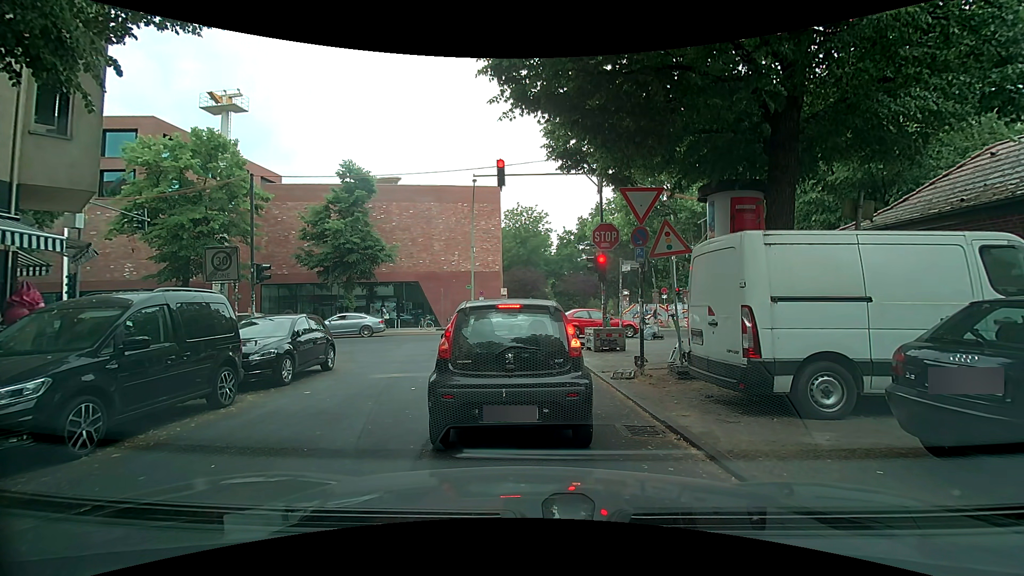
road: residential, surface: asphalt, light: Day
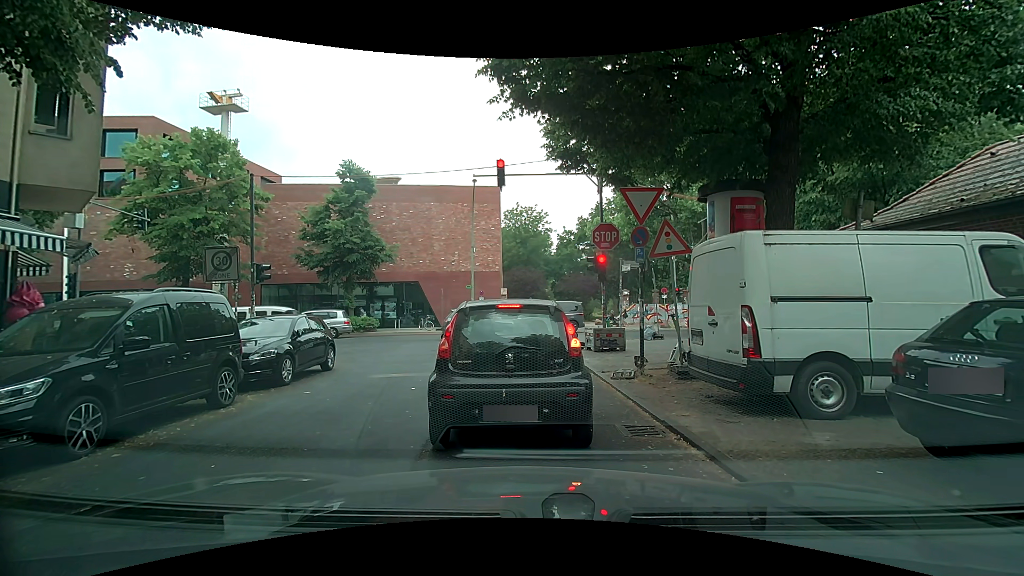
(0.0, 0.0) m; 0°
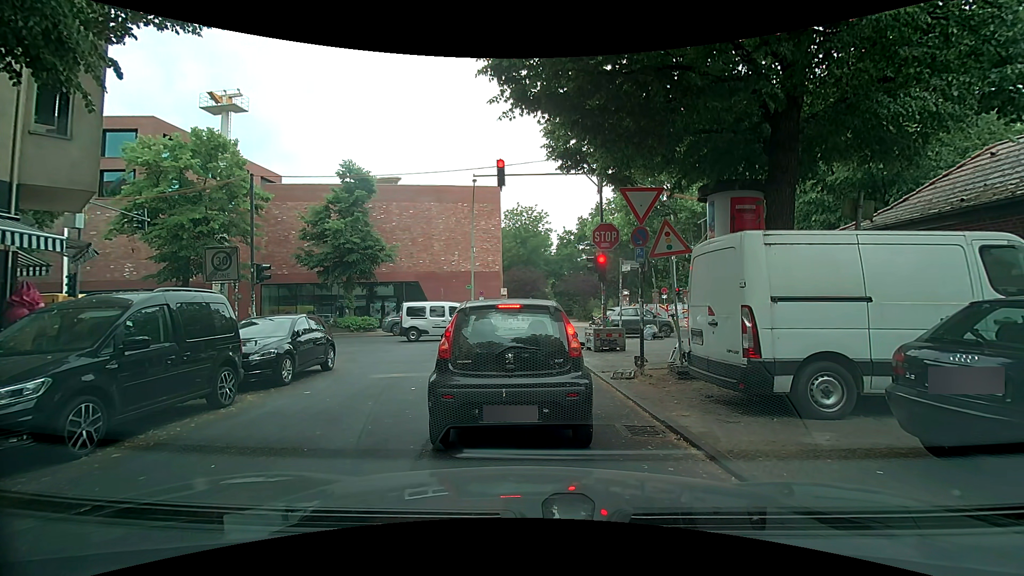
(0.0, 0.0) m; 0°
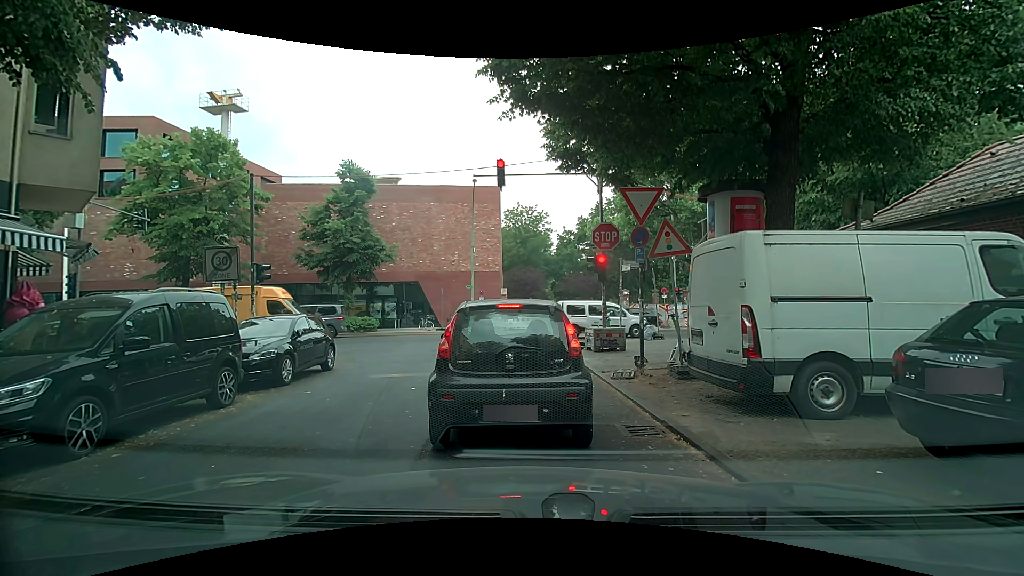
(0.0, 0.0) m; 0°
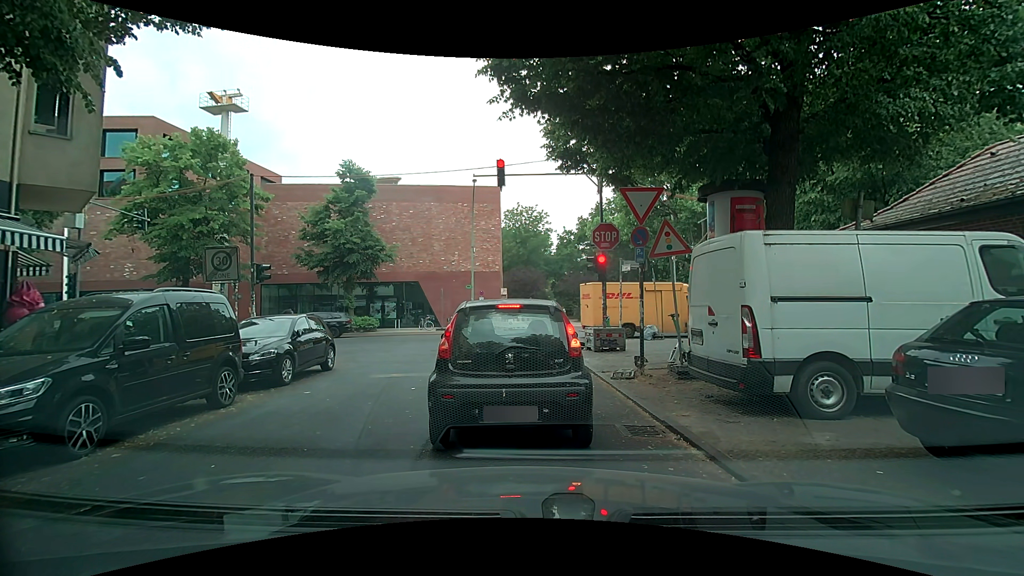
(0.0, 0.0) m; 0°
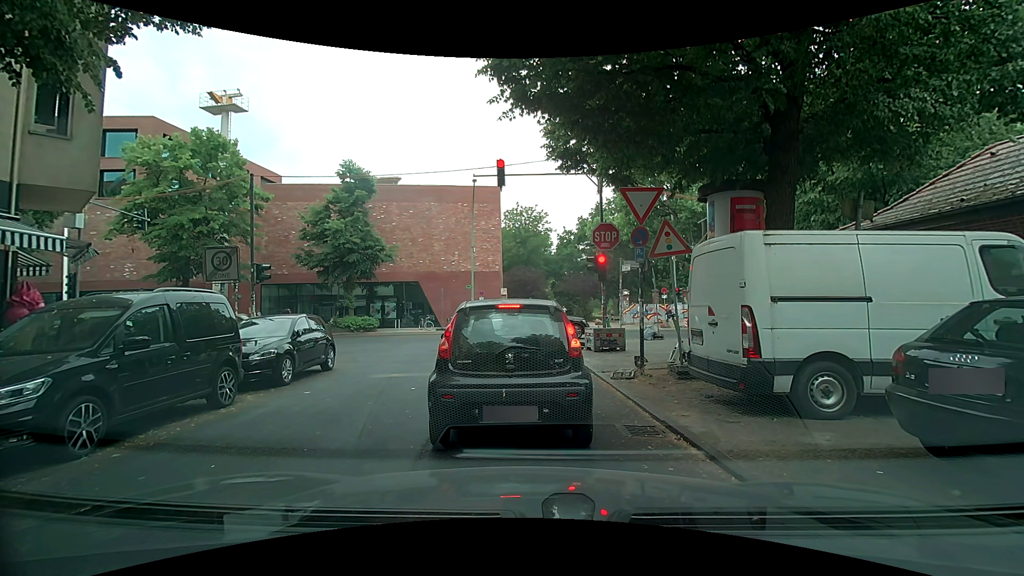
(0.0, 0.0) m; 0°
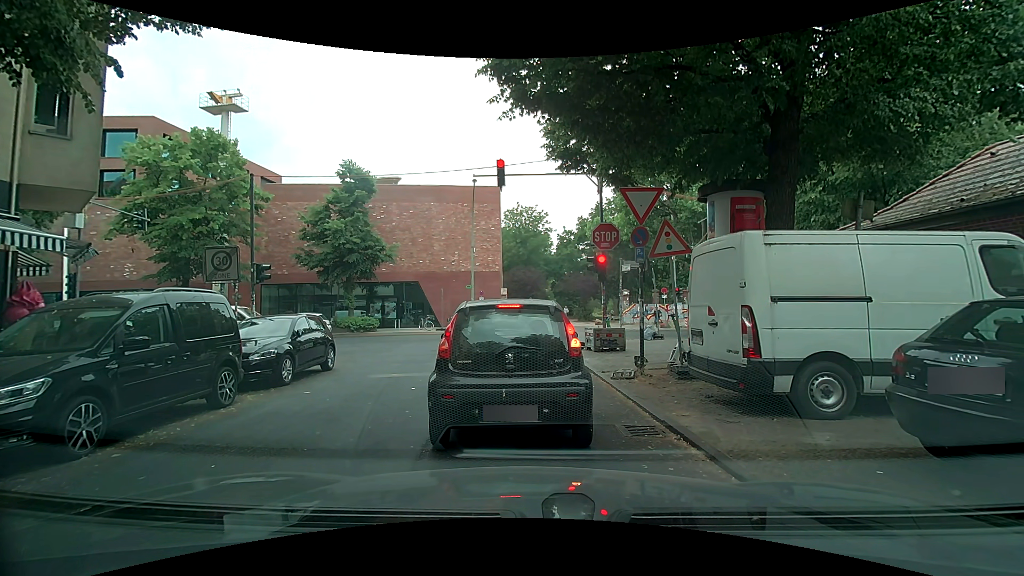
(0.0, 0.0) m; 0°
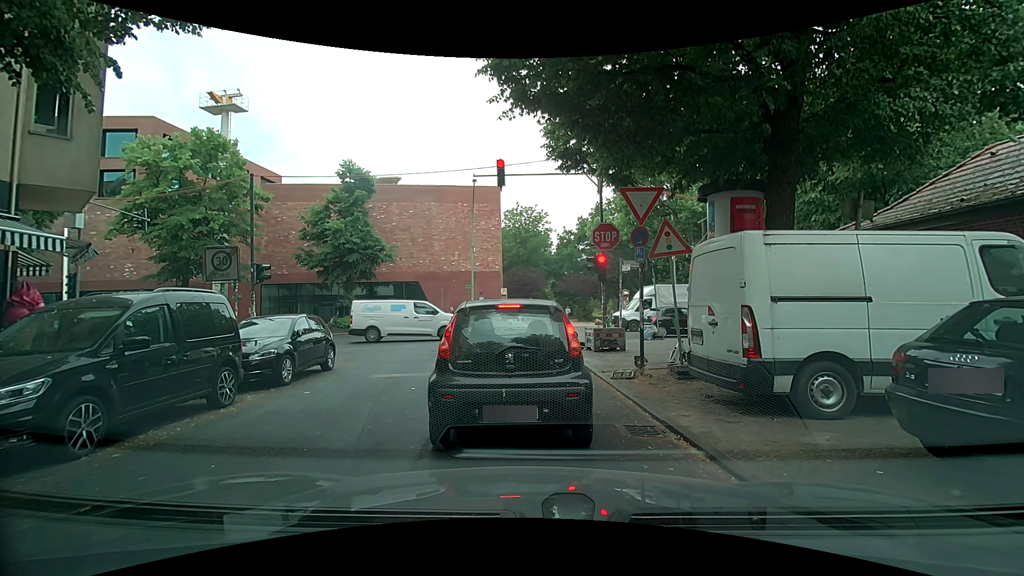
(0.0, 0.0) m; 0°
